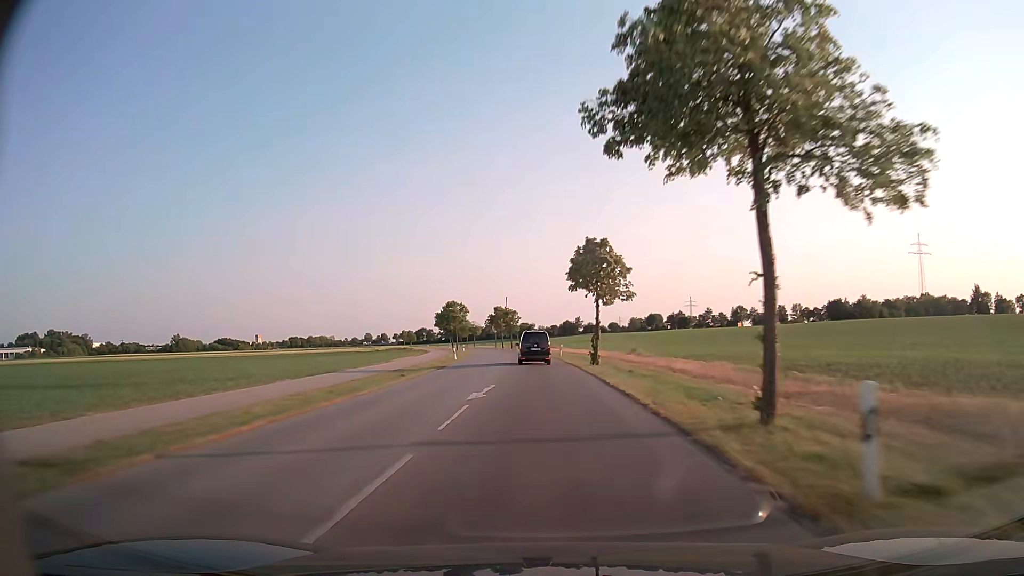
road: tertiary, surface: asphalt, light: Day
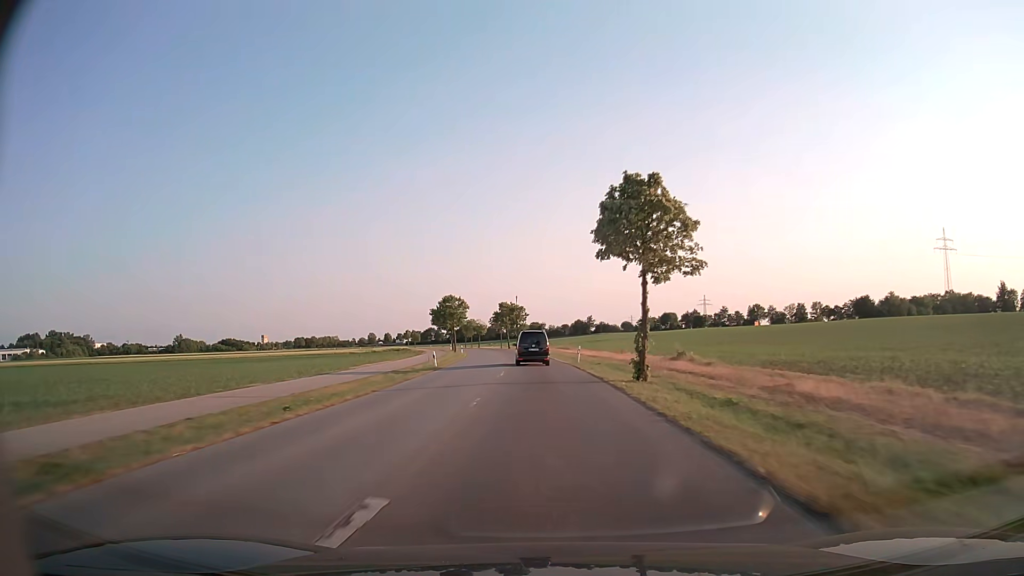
(-0.1, +14.5) m; 0°
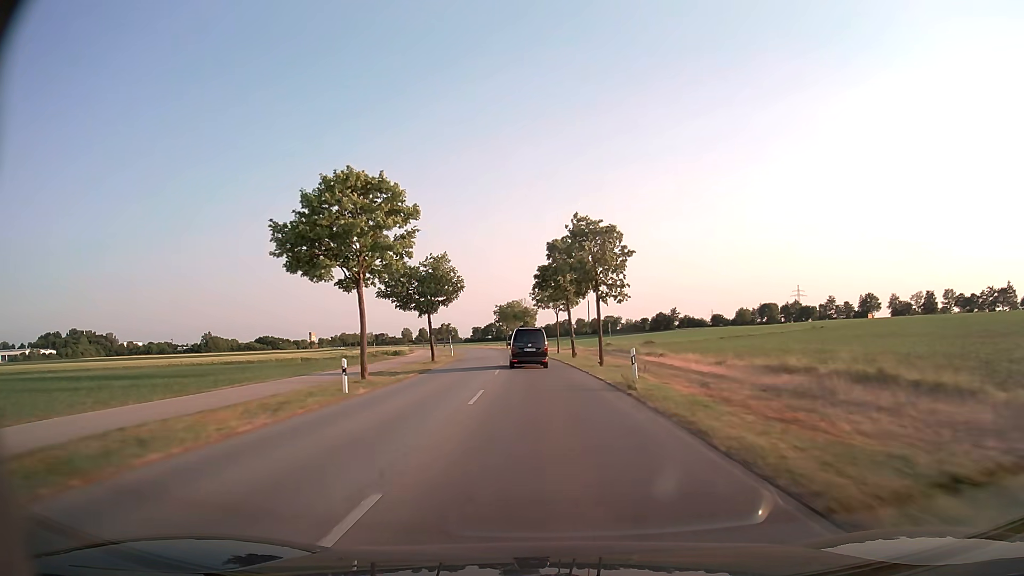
(-3.9, +71.7) m; -6°
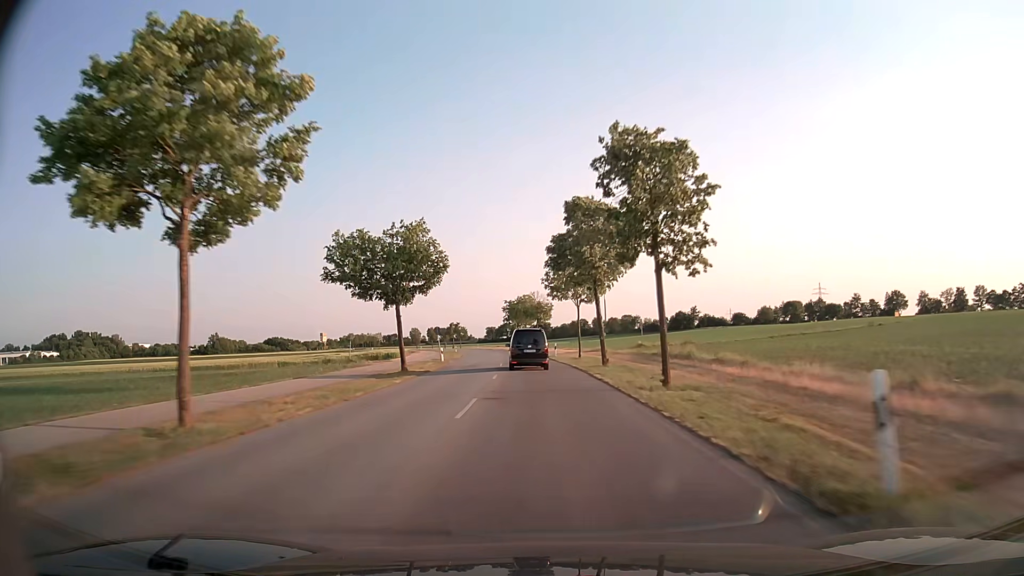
(-0.1, +14.3) m; -1°
(0, +10) (0, +20) (-1, +30) (-1, +40) (-2, +50) (-3, +60) (-4, +70) (-5, +80) (-6, +90) (-8, +100) m
